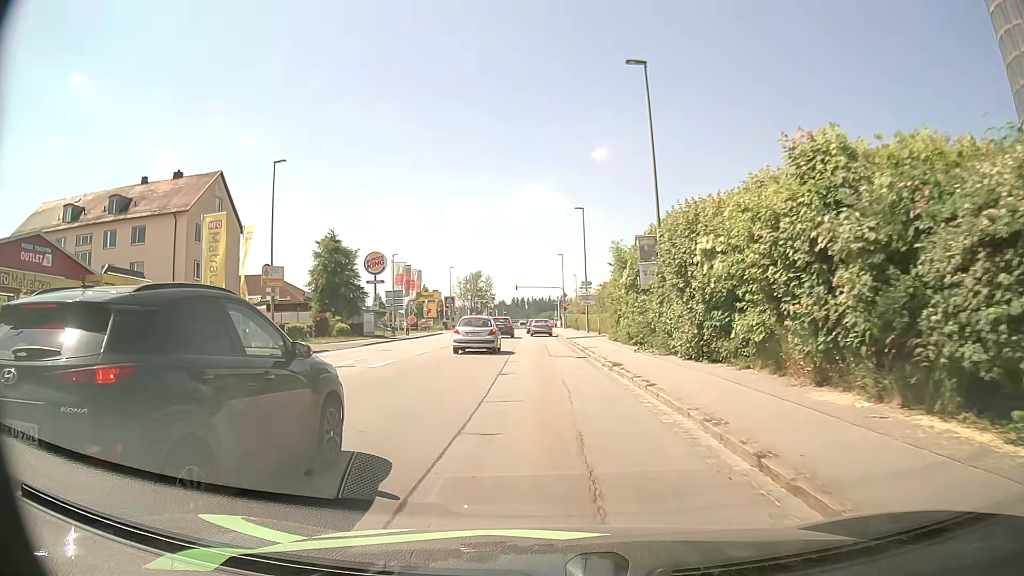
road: tertiary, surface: asphalt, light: Day
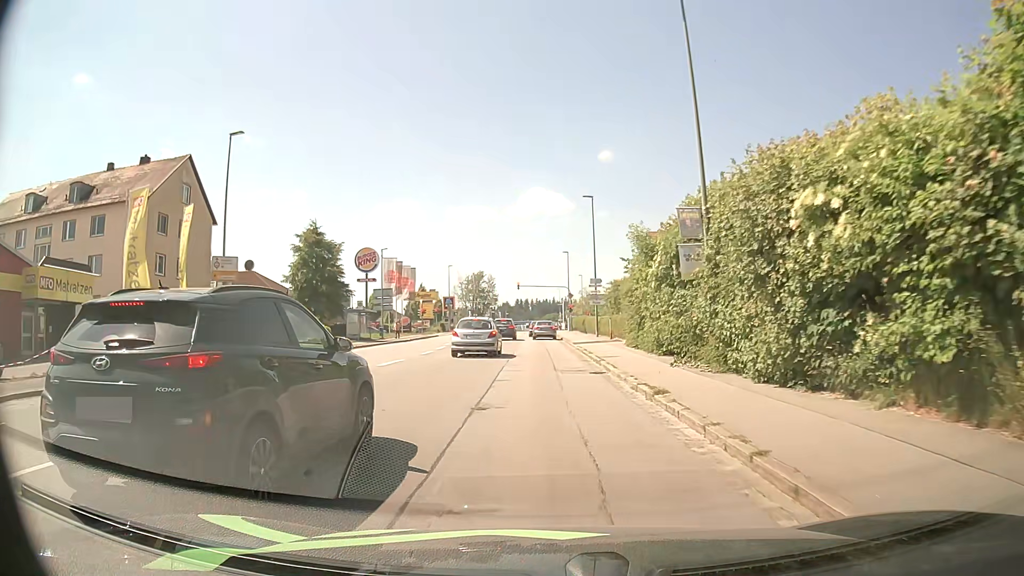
(0.0, +6.2) m; 0°
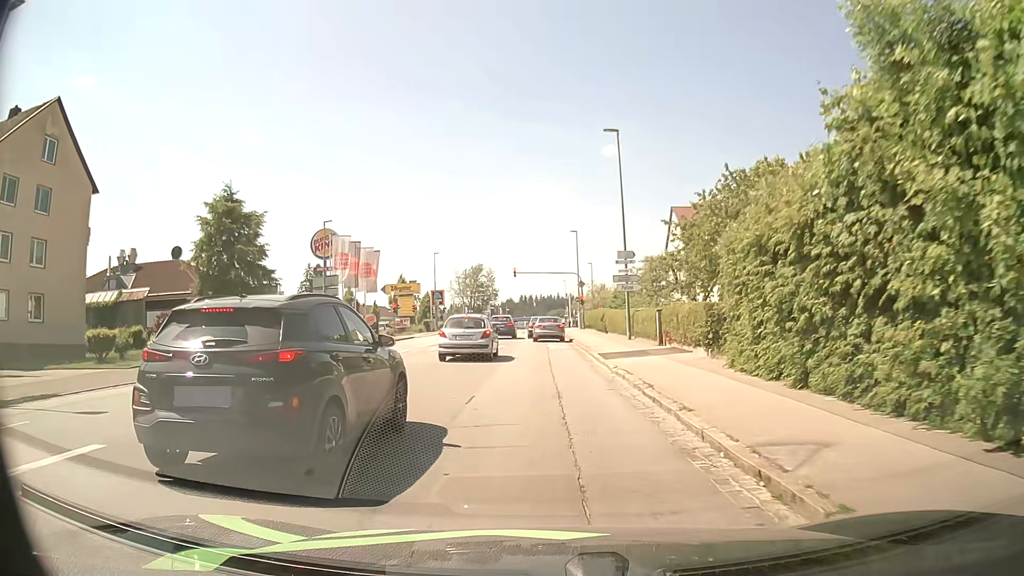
(0.0, +16.7) m; +1°
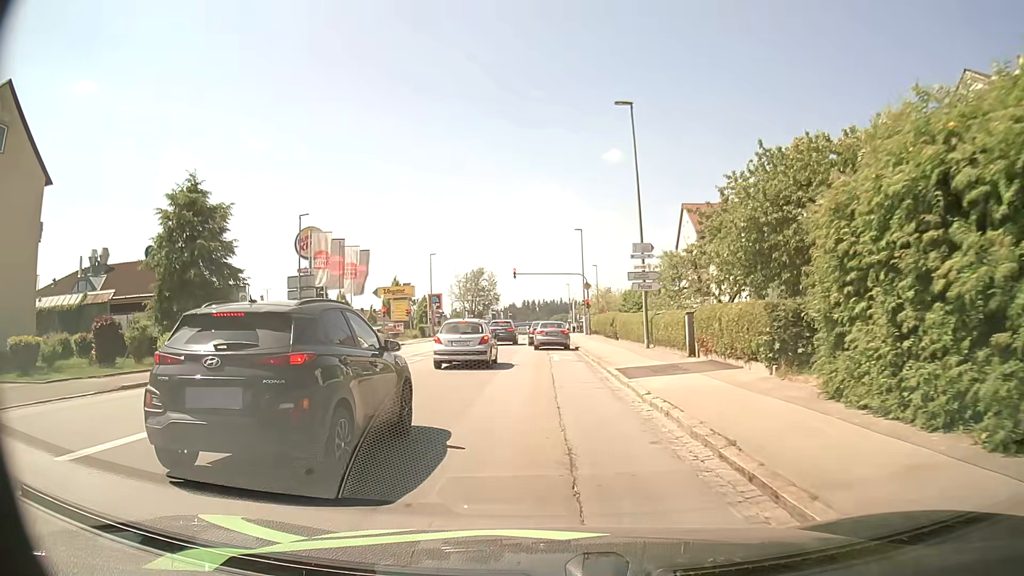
(-0.1, +4.9) m; -2°
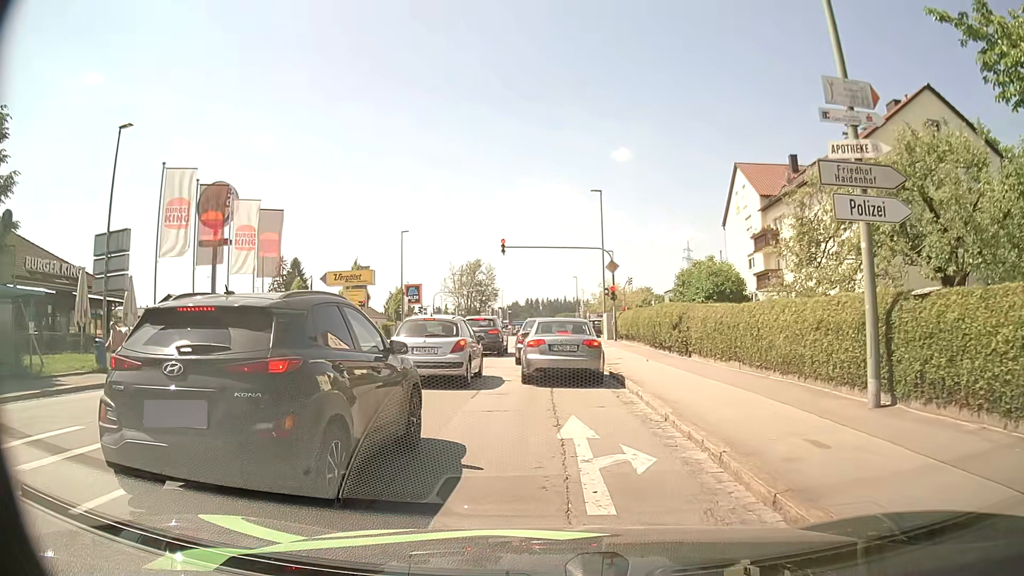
(+0.2, +18.6) m; 0°
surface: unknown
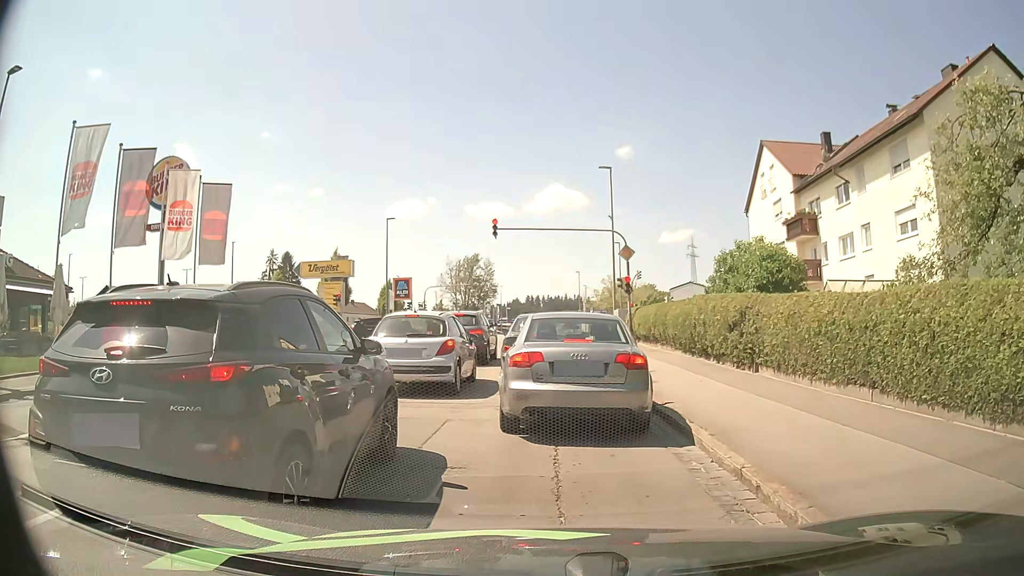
(+0.1, +6.2) m; 0°
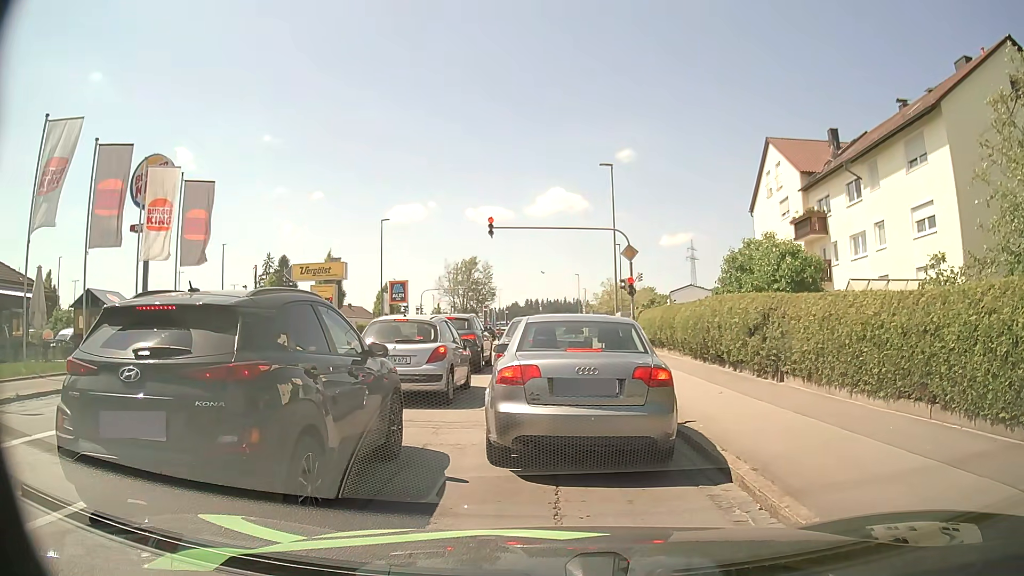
(0.0, +1.5) m; 0°
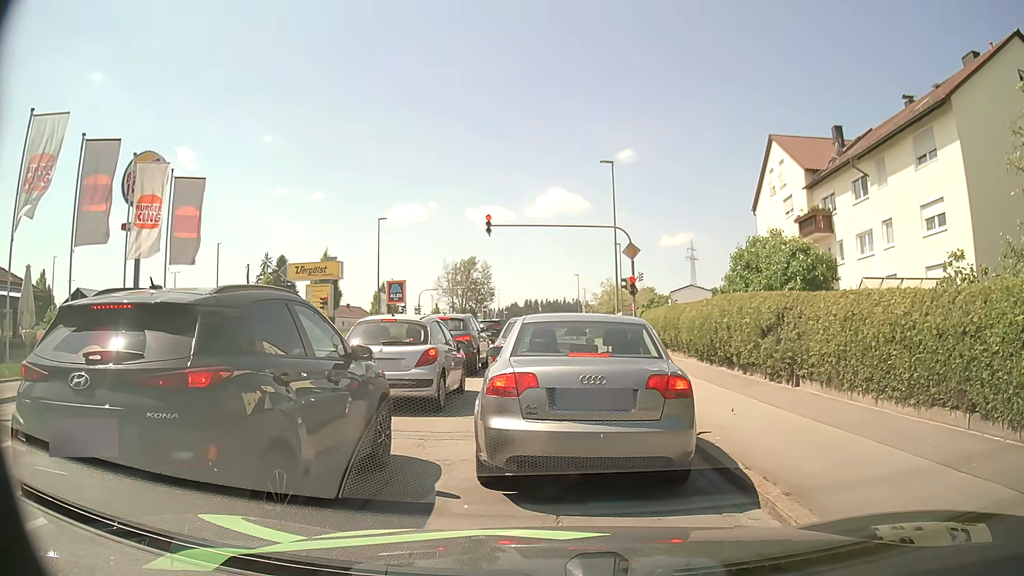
(0.0, +0.8) m; 0°
